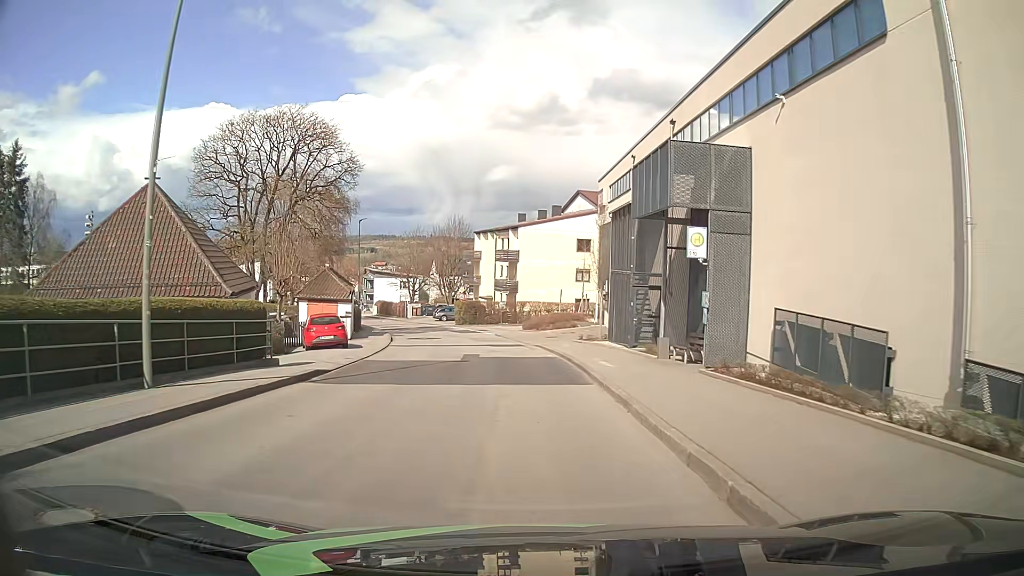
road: unclassified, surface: asphalt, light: Day
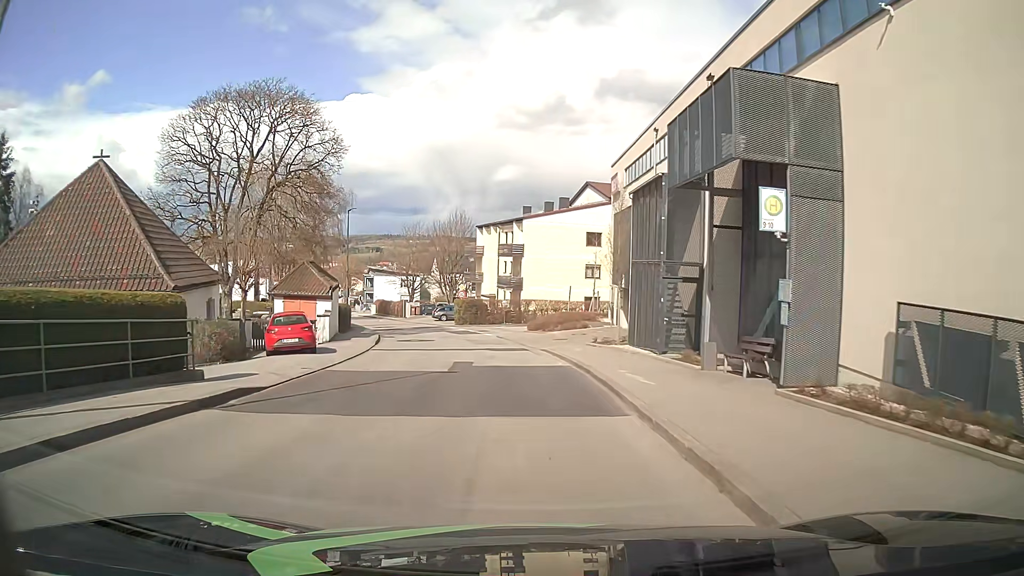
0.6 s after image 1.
(-0.1, +4.7) m; -1°
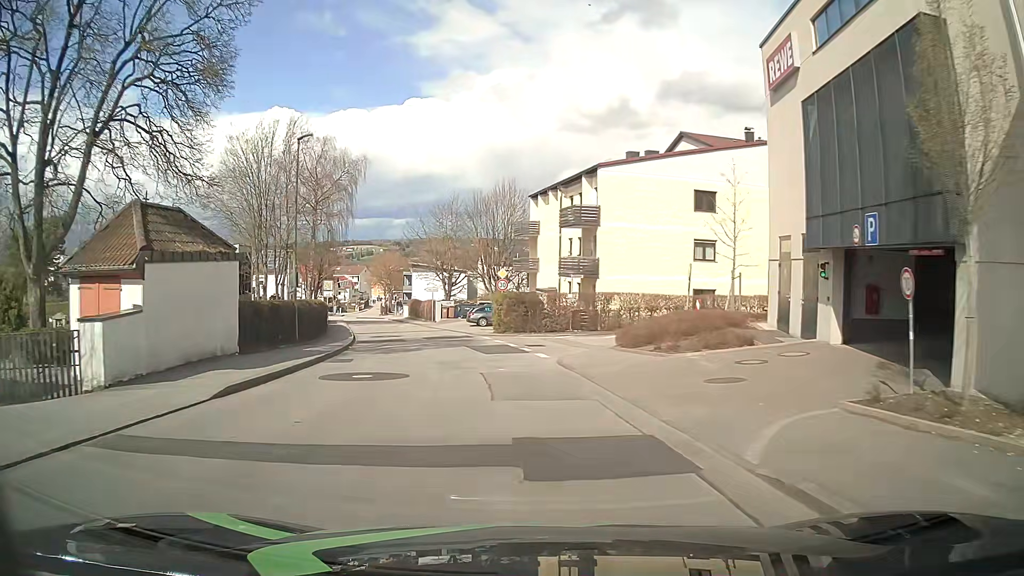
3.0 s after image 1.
(-0.6, +20.3) m; -4°
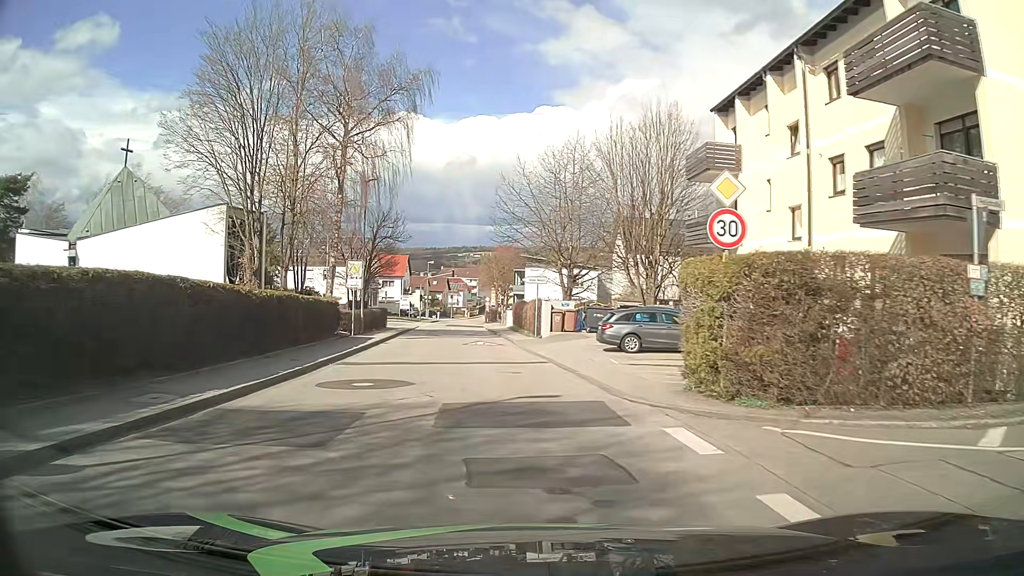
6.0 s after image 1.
(-2.4, +25.0) m; -11°
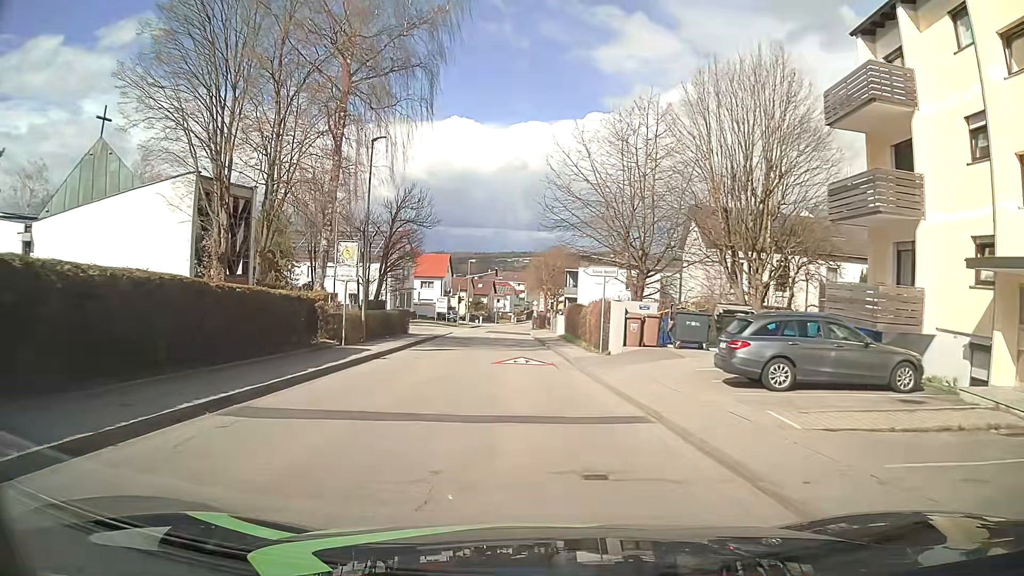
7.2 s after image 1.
(-0.4, +9.8) m; -4°
(0, +10) (0, +20) (-1, +30) (-1, +40) (-1, +50) (-2, +60) (-2, +70) (-2, +80) (-2, +90) (-1, +100) m
